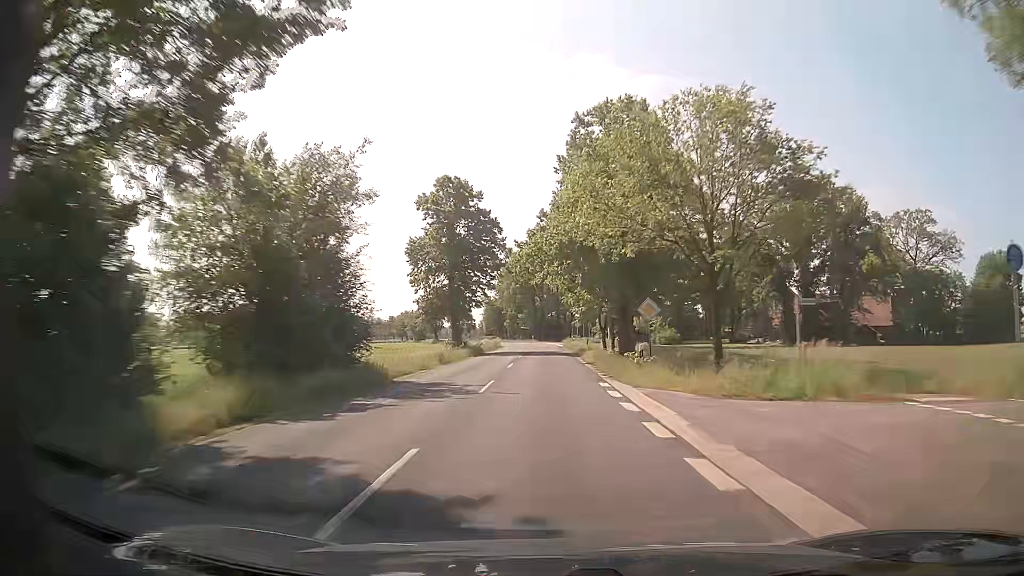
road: secondary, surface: asphalt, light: Day
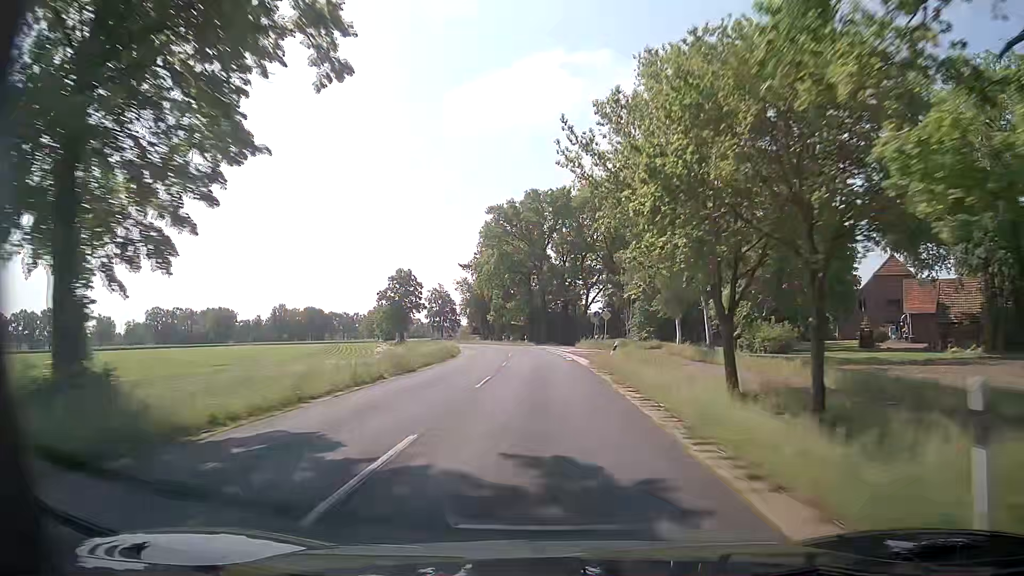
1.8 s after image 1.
(-0.3, +47.0) m; 0°
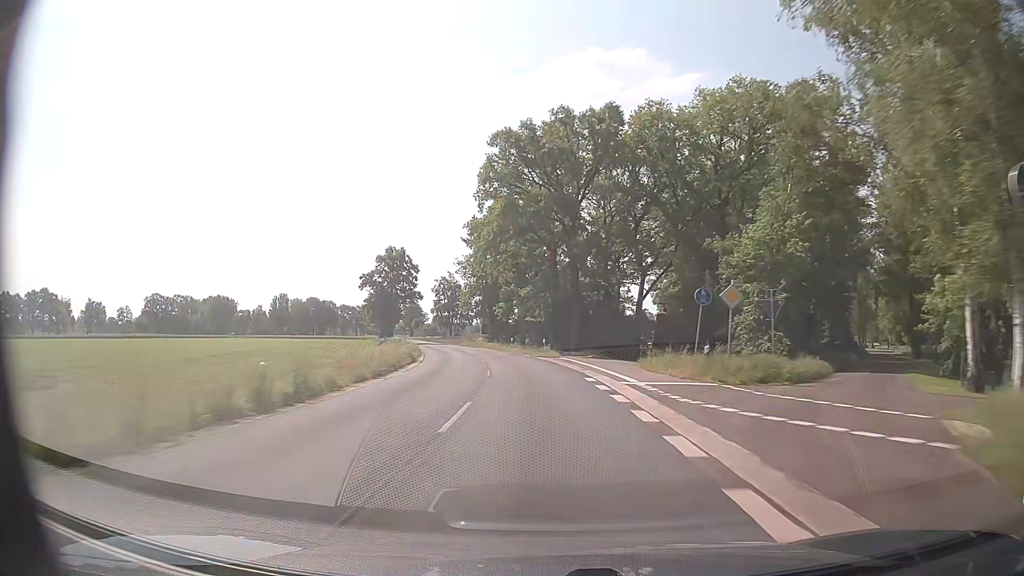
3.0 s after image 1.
(-0.5, +31.4) m; -2°
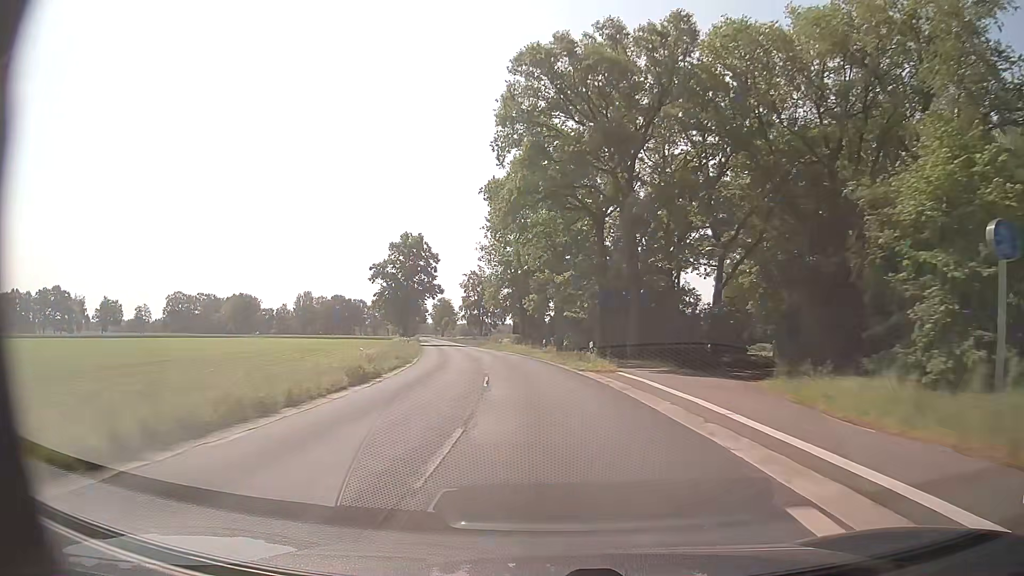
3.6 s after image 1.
(-0.3, +15.7) m; -3°
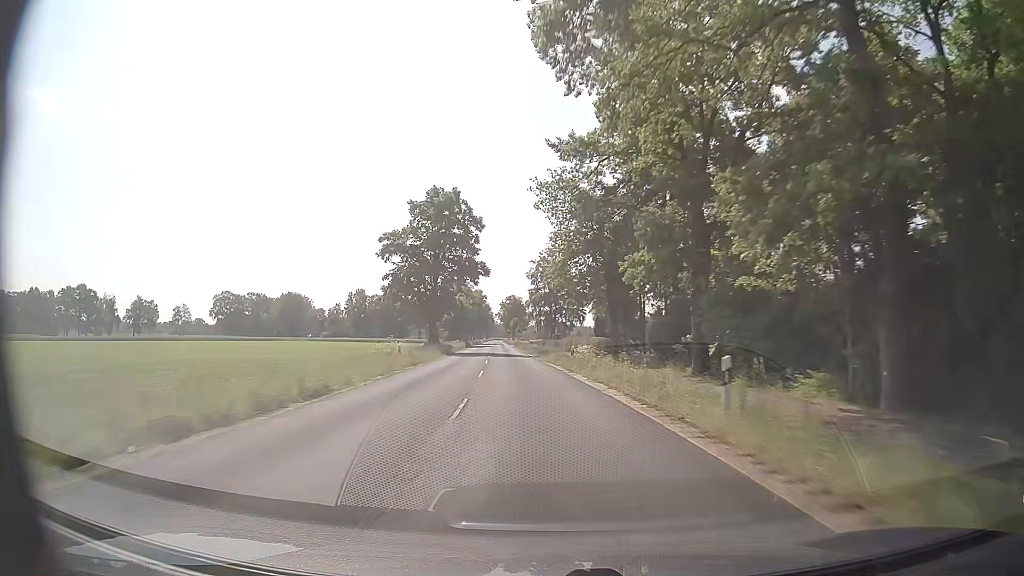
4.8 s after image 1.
(-1.9, +31.4) m; -7°
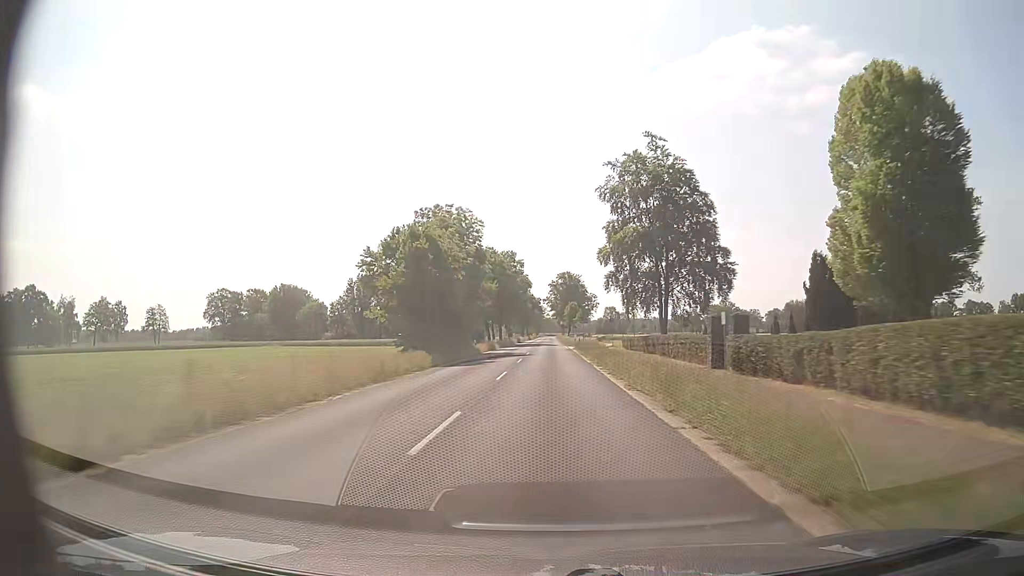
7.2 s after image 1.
(-4.3, +63.0) m; -5°
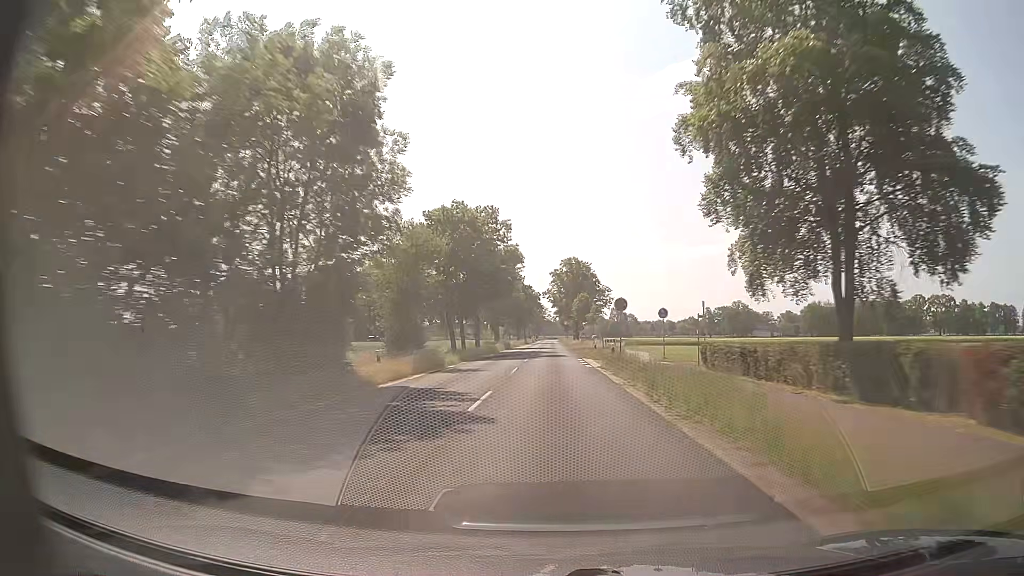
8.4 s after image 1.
(+0.1, +31.7) m; 0°
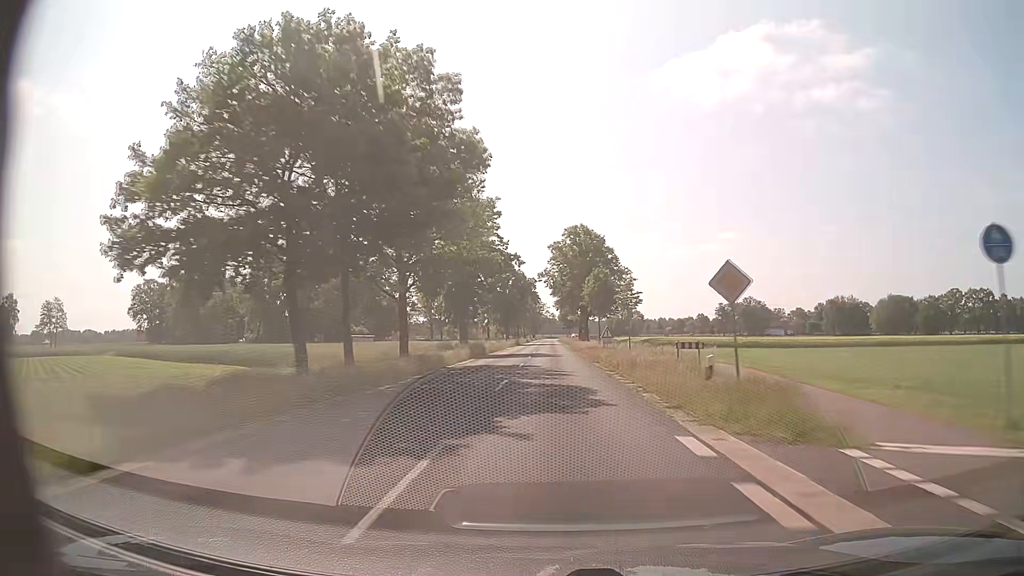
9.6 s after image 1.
(0.0, +31.7) m; 0°
(0, +10) (0, +20) (0, +30) (0, +40) (0, +50) (0, +60) (0, +70) (0, +80) (0, +90) (0, +100) m
